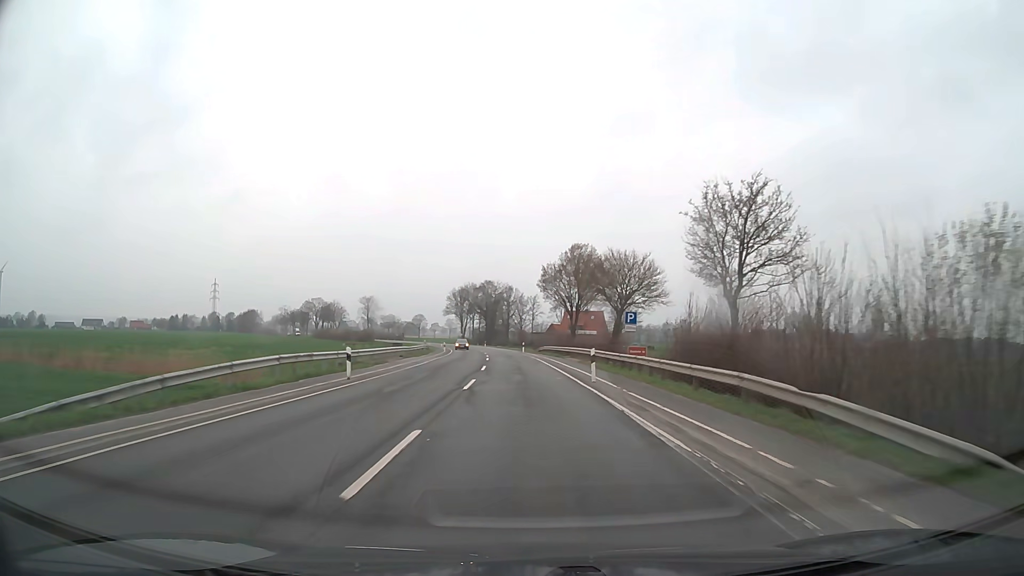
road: secondary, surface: asphalt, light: Day
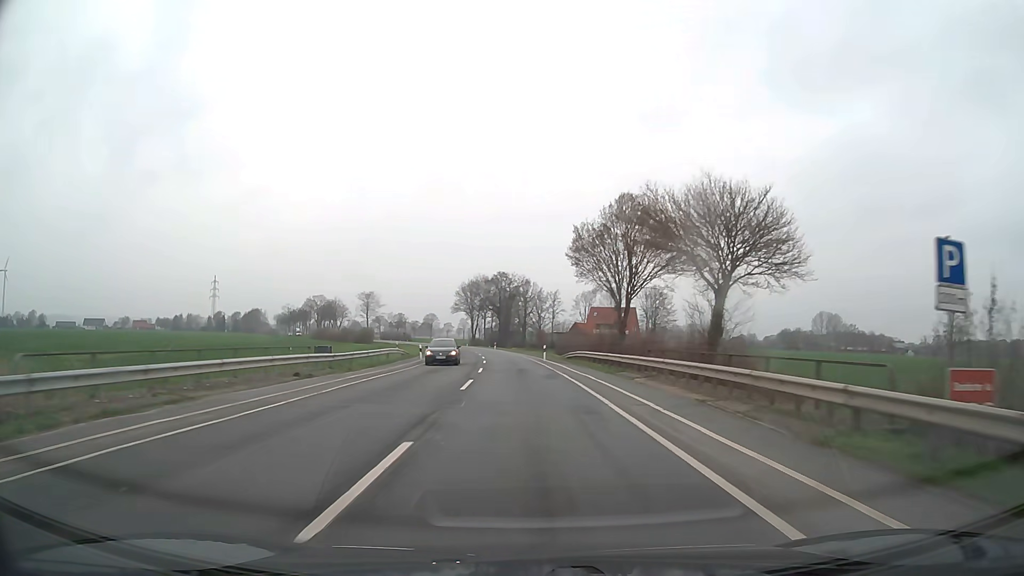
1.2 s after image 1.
(-0.2, +25.1) m; -1°
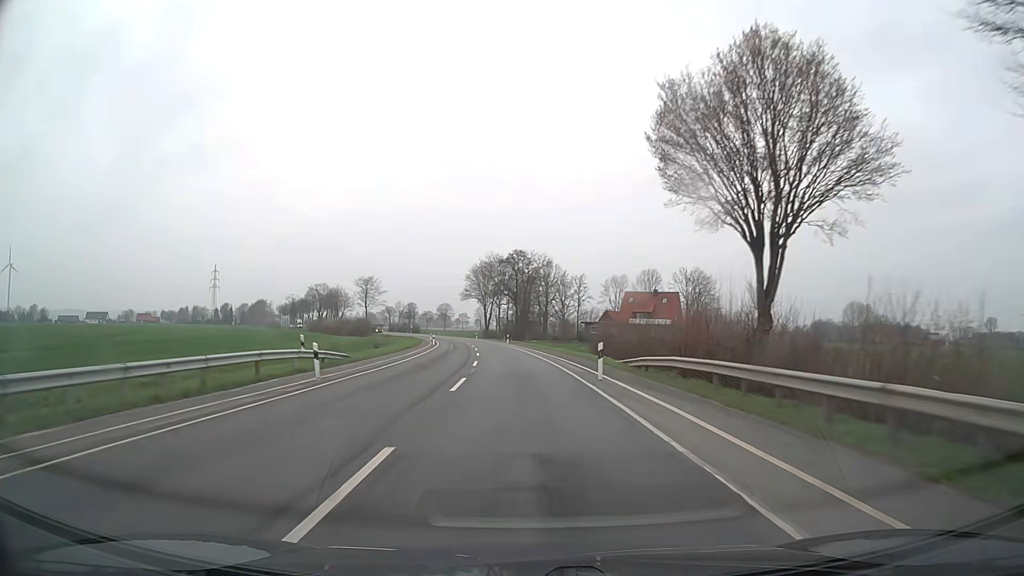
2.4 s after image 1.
(-0.4, +25.1) m; -2°
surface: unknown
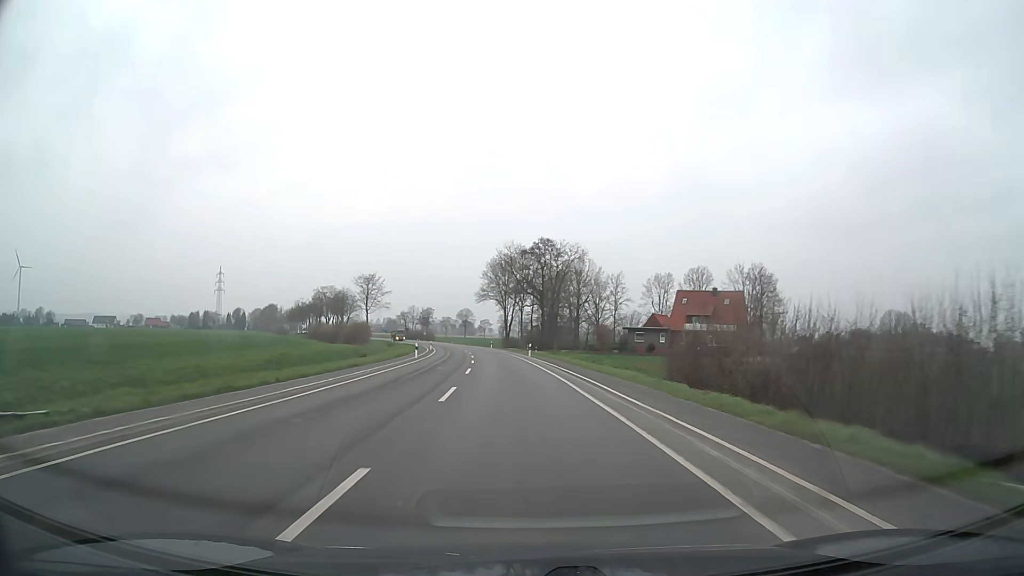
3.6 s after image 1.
(-0.5, +25.1) m; -2°
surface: asphalt
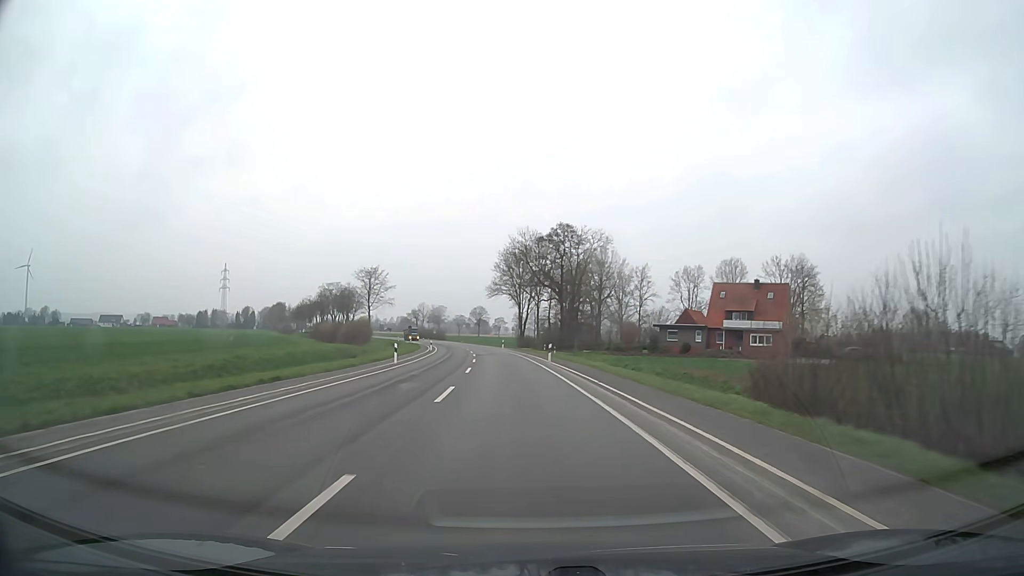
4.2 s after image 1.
(-0.1, +12.6) m; -1°
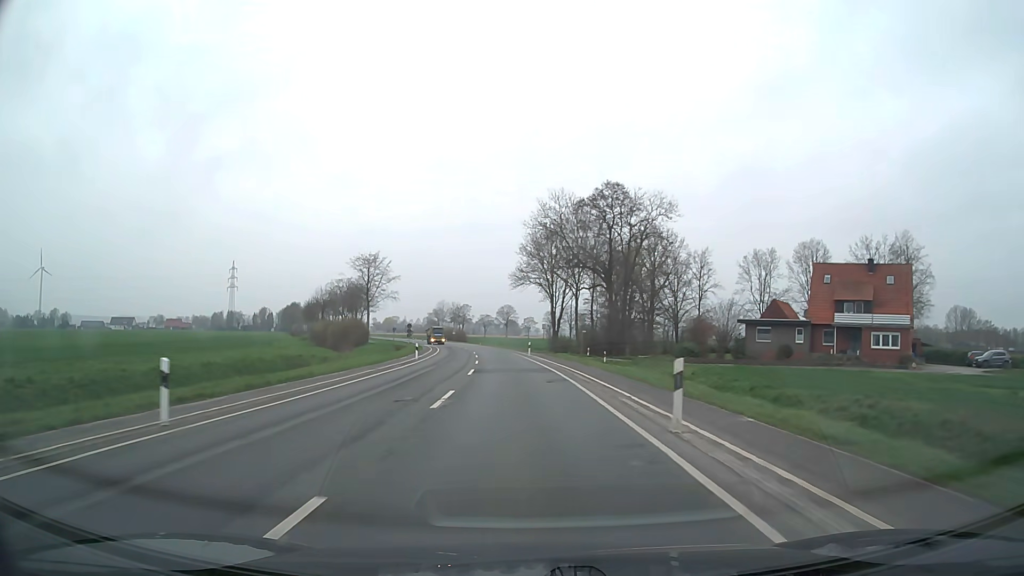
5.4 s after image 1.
(-0.6, +25.1) m; -3°
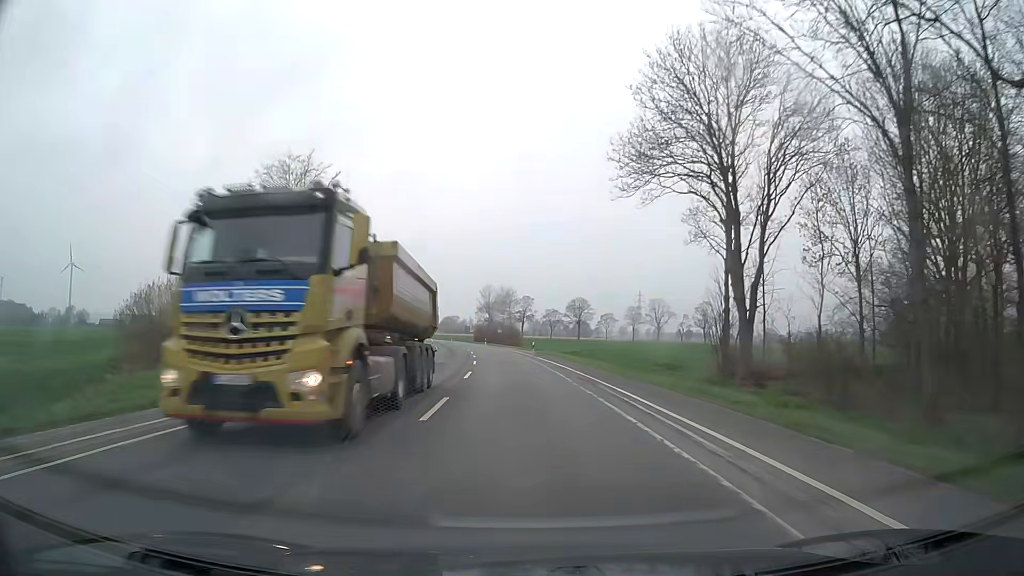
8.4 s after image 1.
(-3.1, +62.6) m; -6°
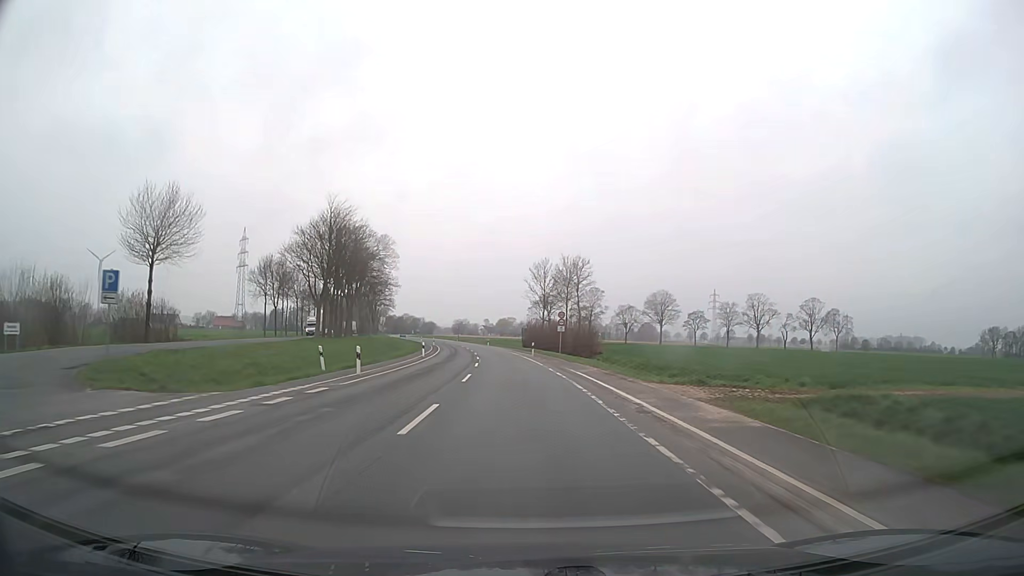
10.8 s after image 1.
(-2.2, +49.9) m; -5°
(0, +10) (0, +20) (-1, +30) (-1, +40) (-2, +50) (-3, +60) (-4, +70) (-5, +80) (-6, +90) (-8, +100) m
